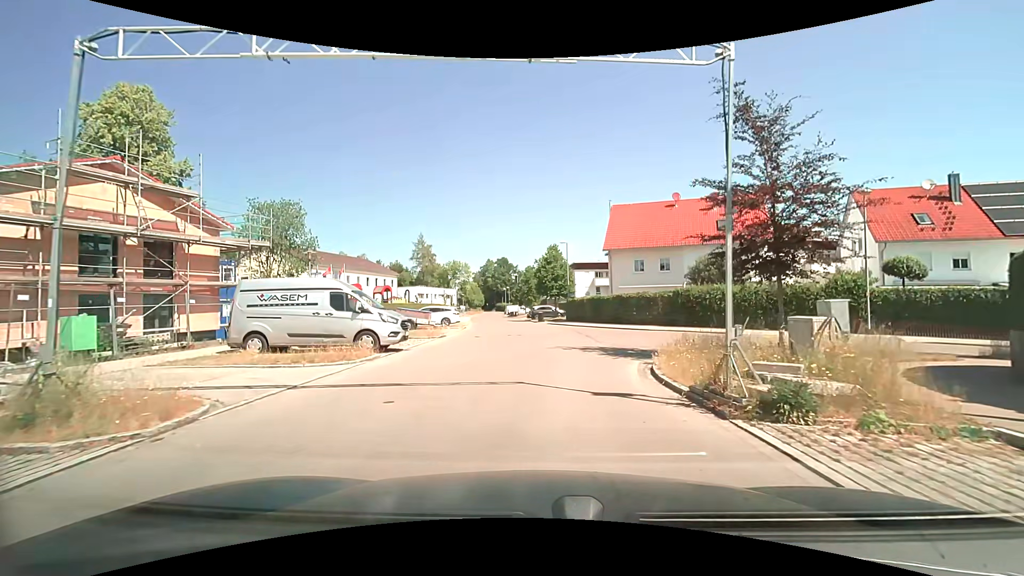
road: residential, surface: asphalt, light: Day
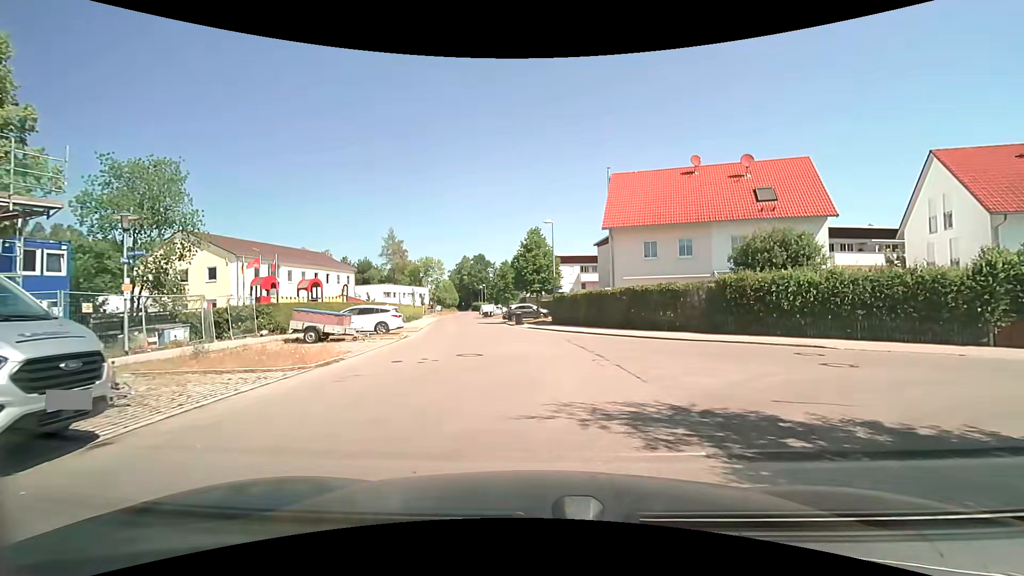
(0.0, +10.8) m; +2°
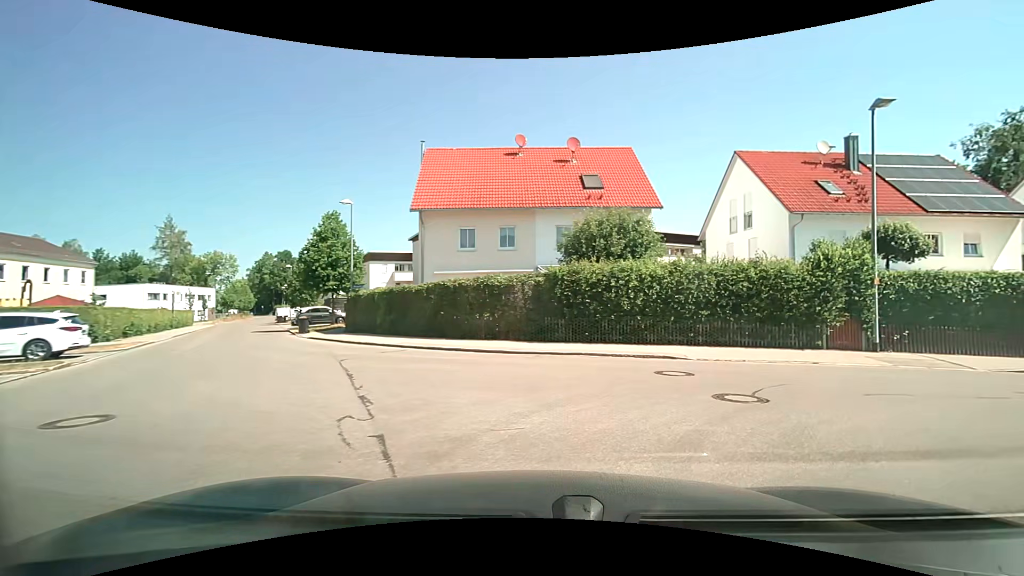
(+0.9, +6.2) m; +21°
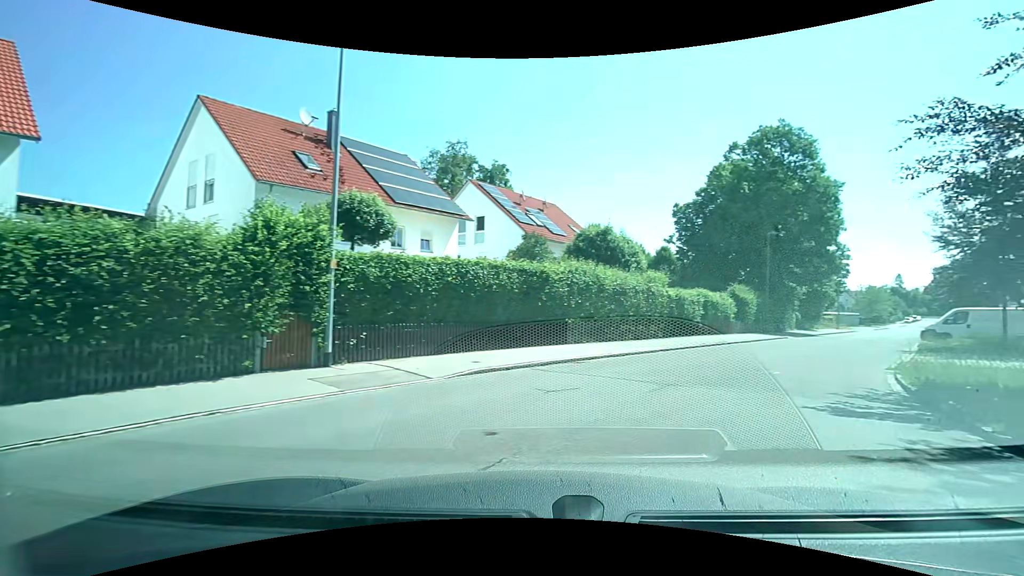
(+3.0, +6.9) m; +52°
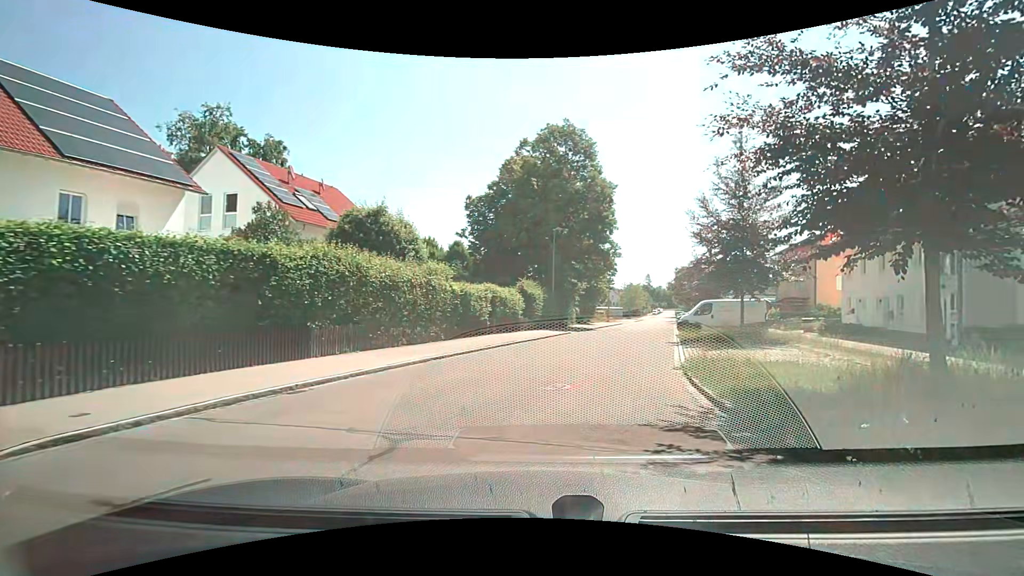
(+0.9, +4.3) m; +22°
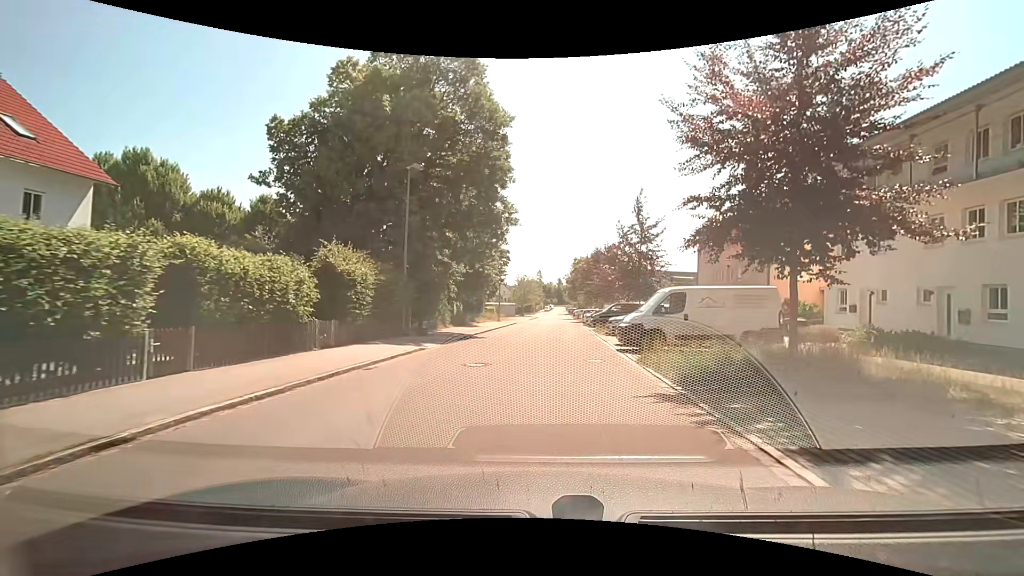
(+2.0, +16.0) m; +12°
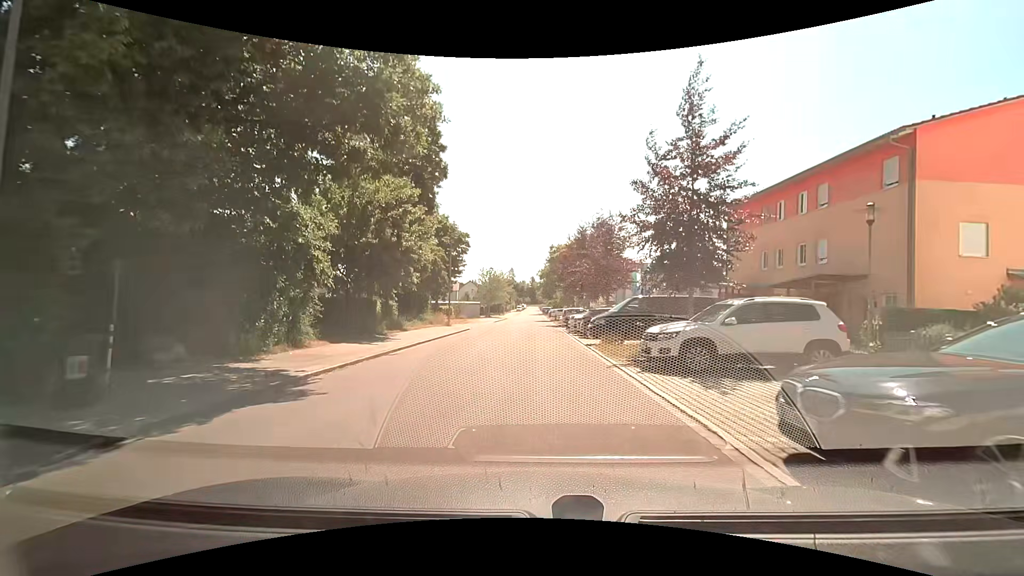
(+0.7, +16.0) m; +4°
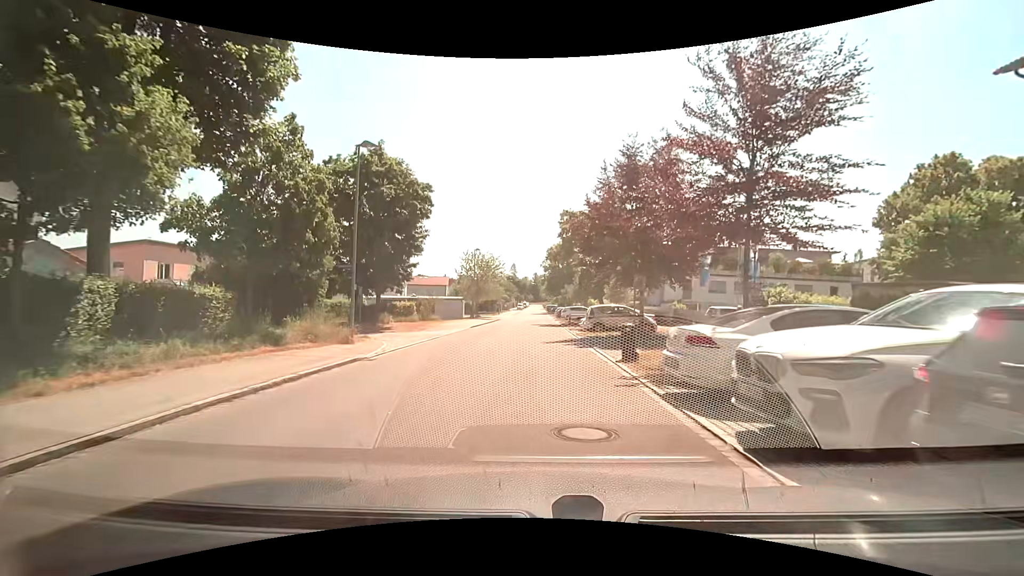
(-0.4, +22.3) m; -2°
(0, +10) (0, +20) (0, +30) (0, +40) (0, +50) (+1, +60) (+1, +70) (+1, +80) (+1, +90) (+1, +100) m
